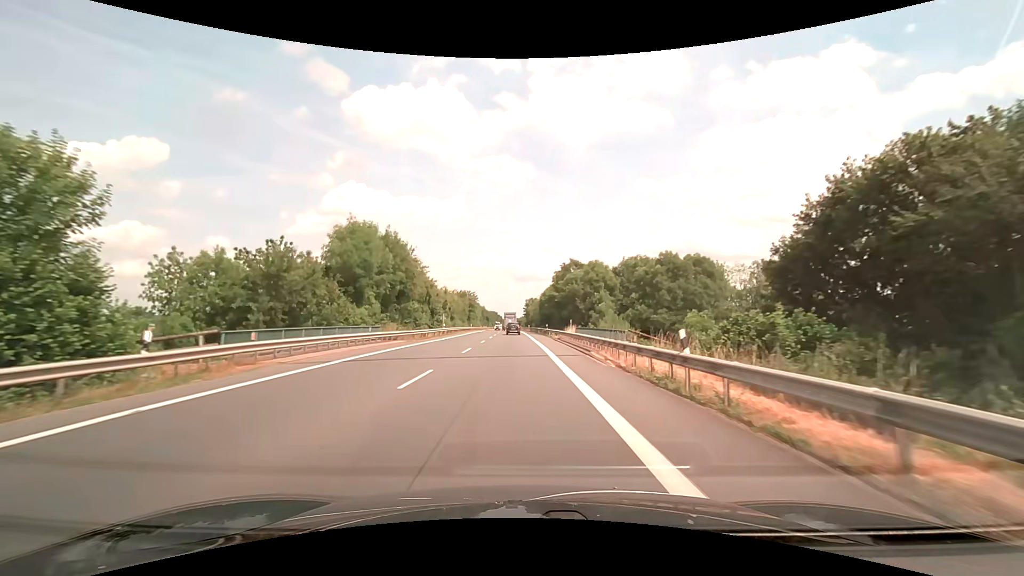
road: primary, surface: asphalt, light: Day
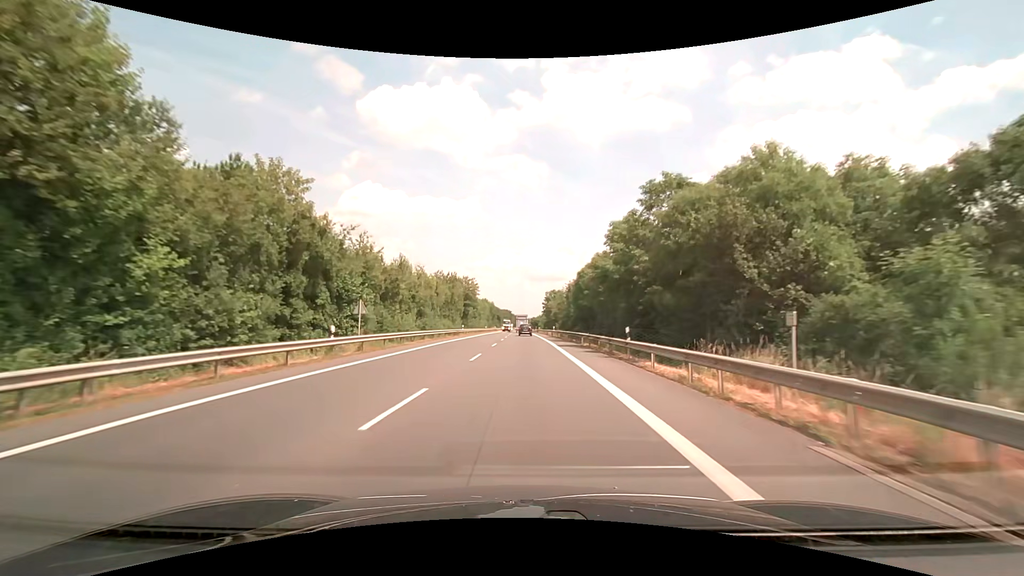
(-0.9, +40.3) m; -2°
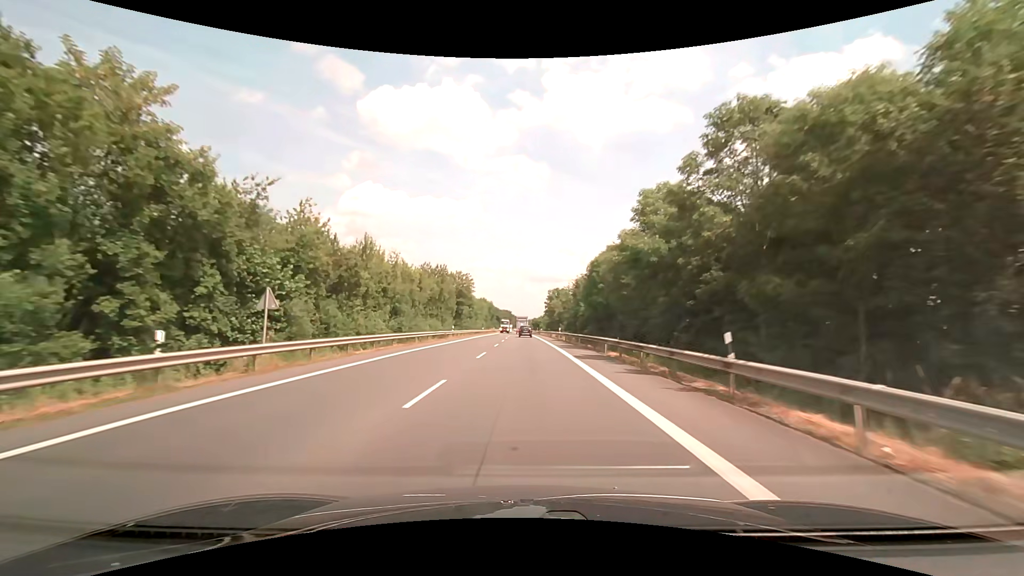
(0.0, +10.4) m; 0°
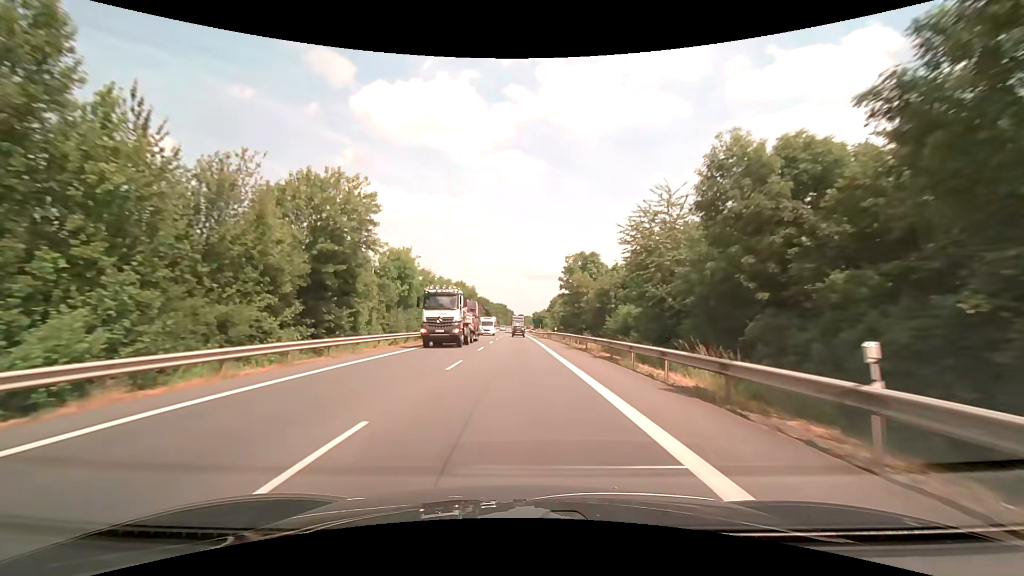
(+0.2, +53.3) m; 0°
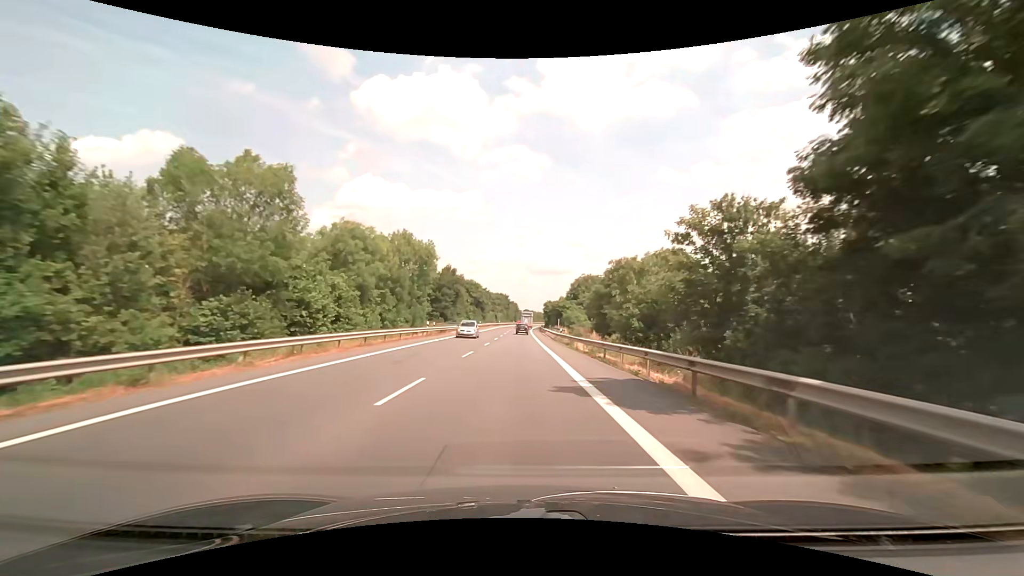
(-0.5, +54.9) m; 0°
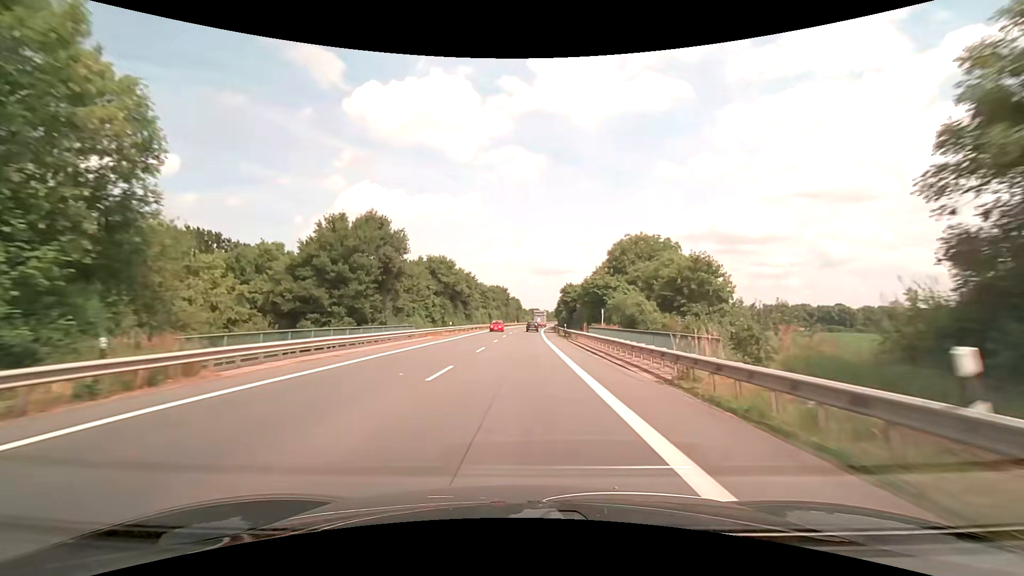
(-0.2, +44.6) m; -1°
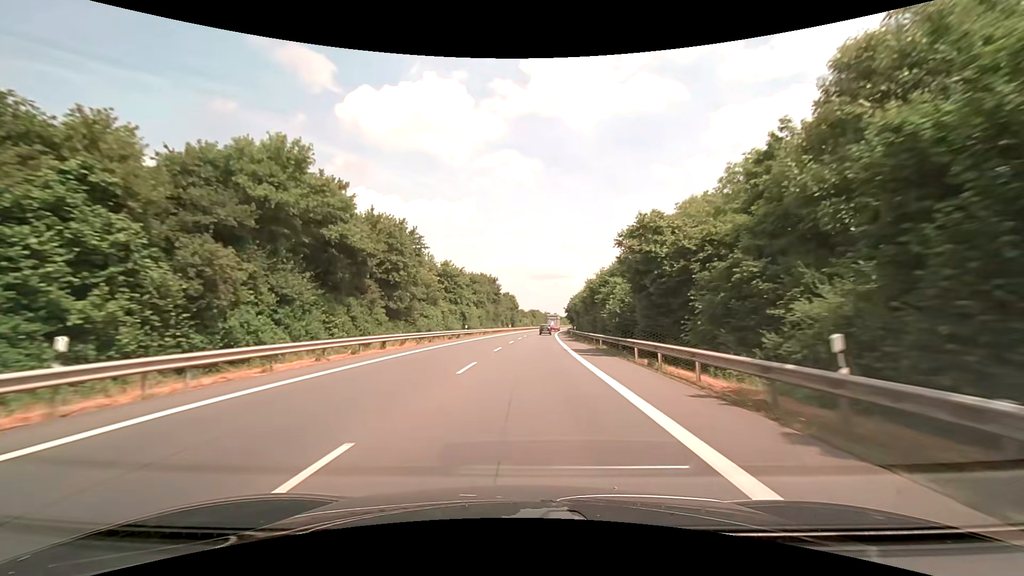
(0.0, +46.3) m; 0°
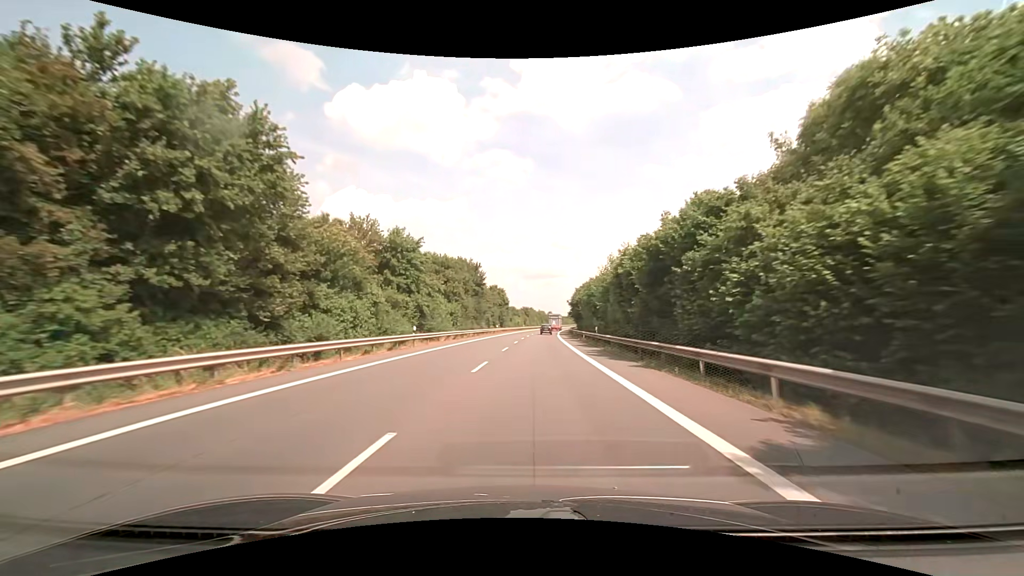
(+0.1, +23.5) m; +1°
(0, +10) (0, +20) (+1, +30) (+1, +40) (+2, +50) (+2, +60) (+3, +70) (+4, +80) (+4, +90) (+5, +100) m
